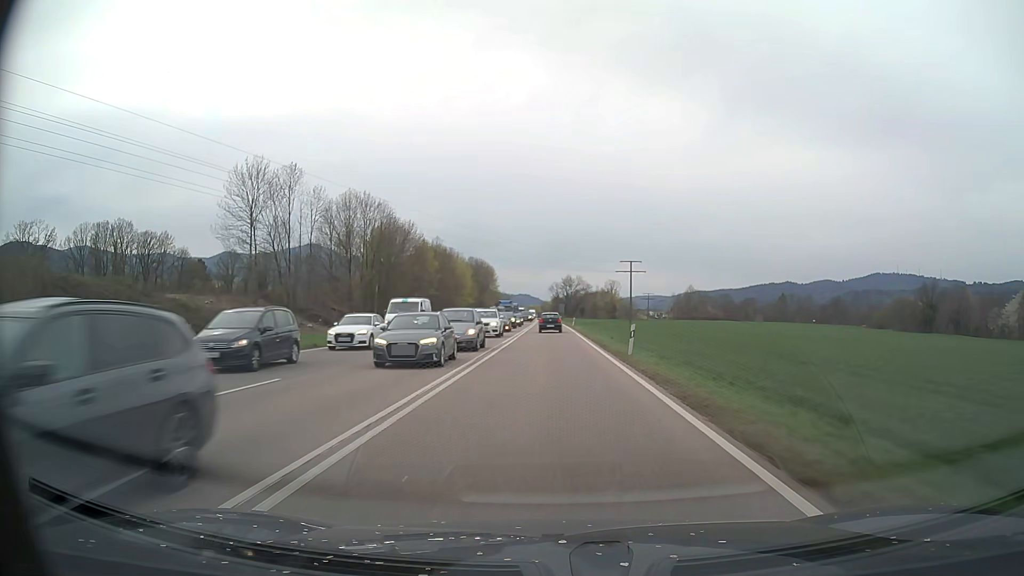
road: trunk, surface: asphalt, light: Day
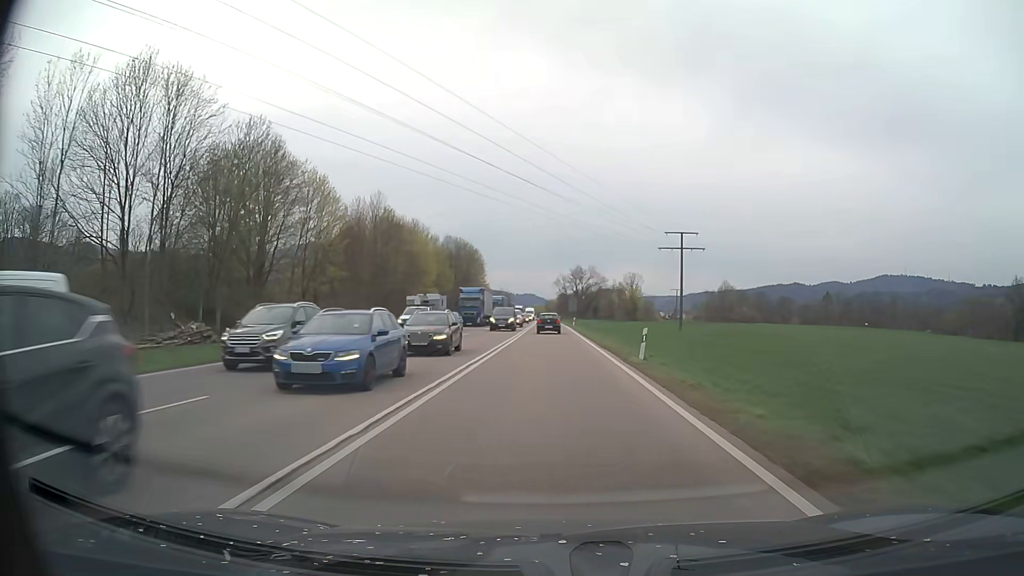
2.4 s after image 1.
(-0.2, +57.4) m; 0°
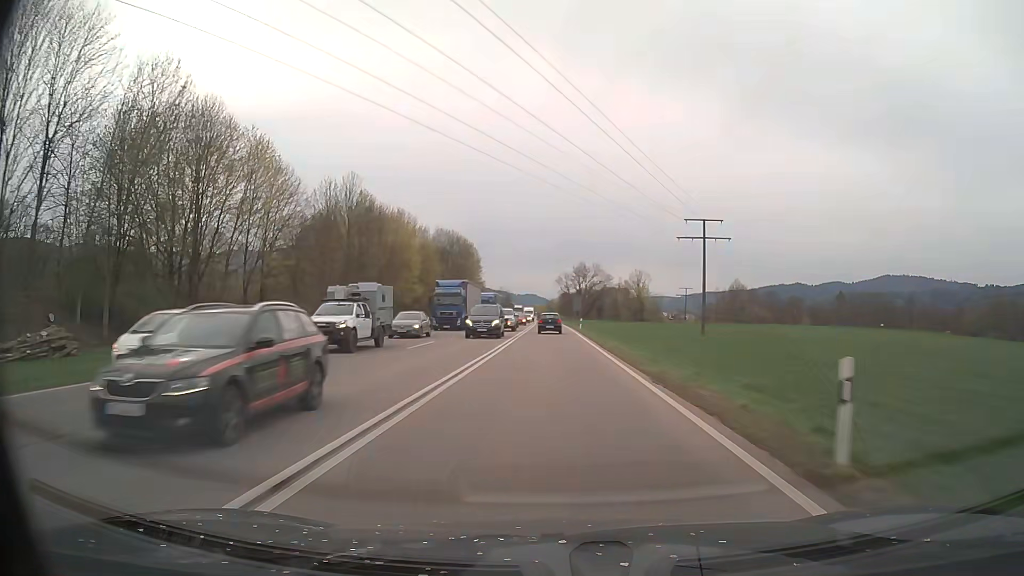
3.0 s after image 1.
(0.0, +14.3) m; 0°
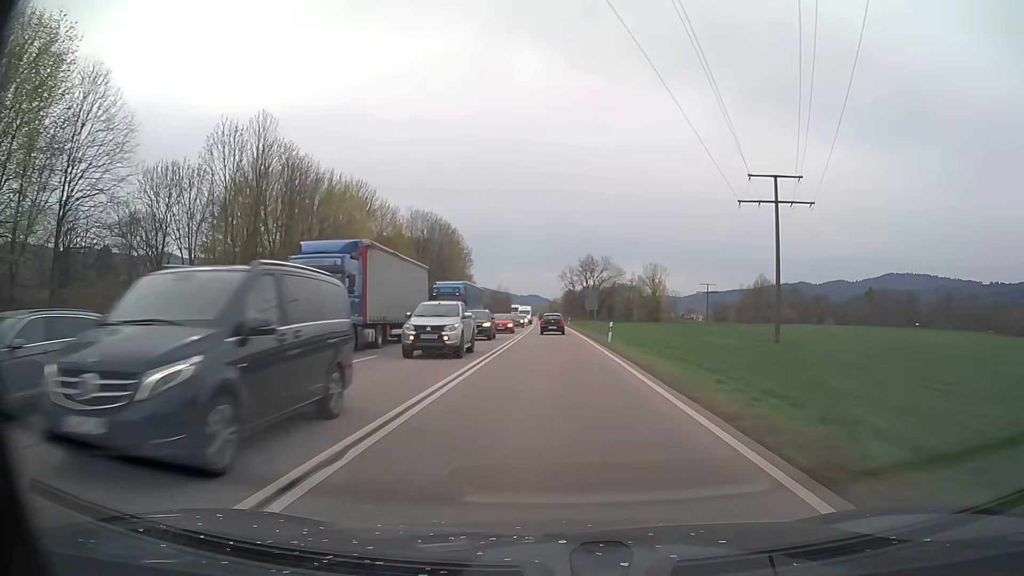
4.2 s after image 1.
(-0.1, +28.6) m; 0°
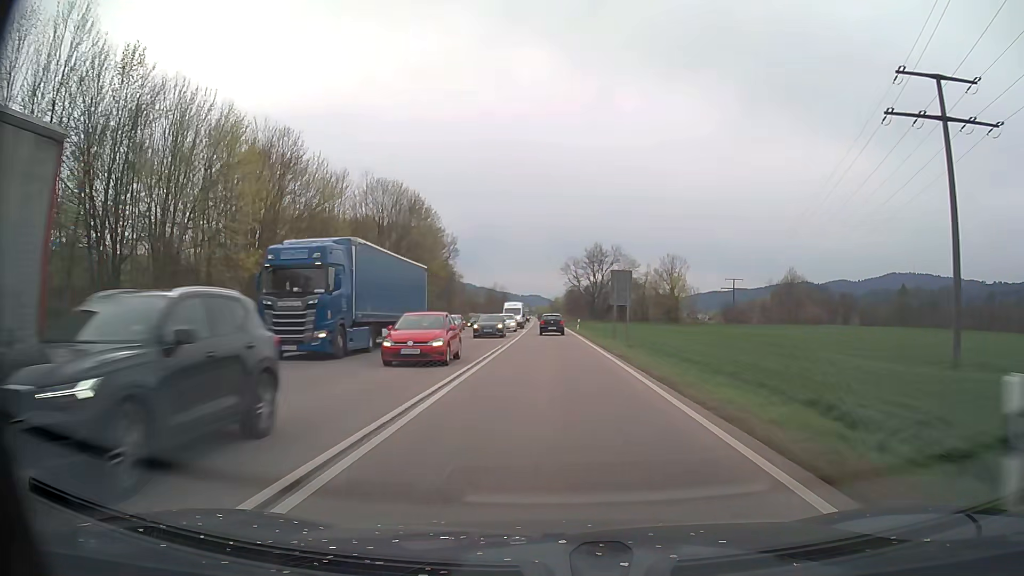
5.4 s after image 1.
(0.0, +28.6) m; 0°
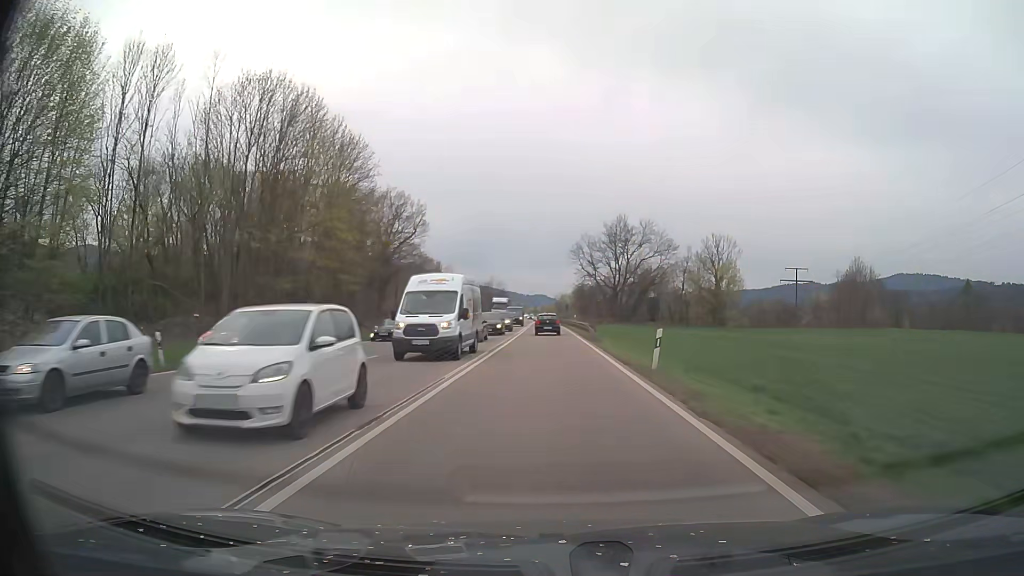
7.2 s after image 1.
(-0.1, +42.7) m; 0°
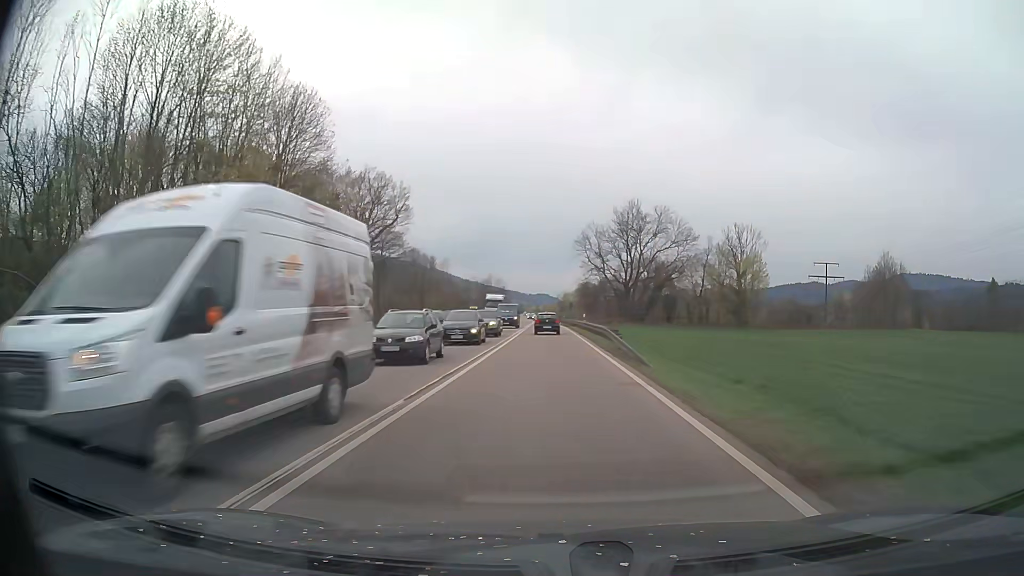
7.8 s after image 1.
(-0.1, +14.2) m; 0°
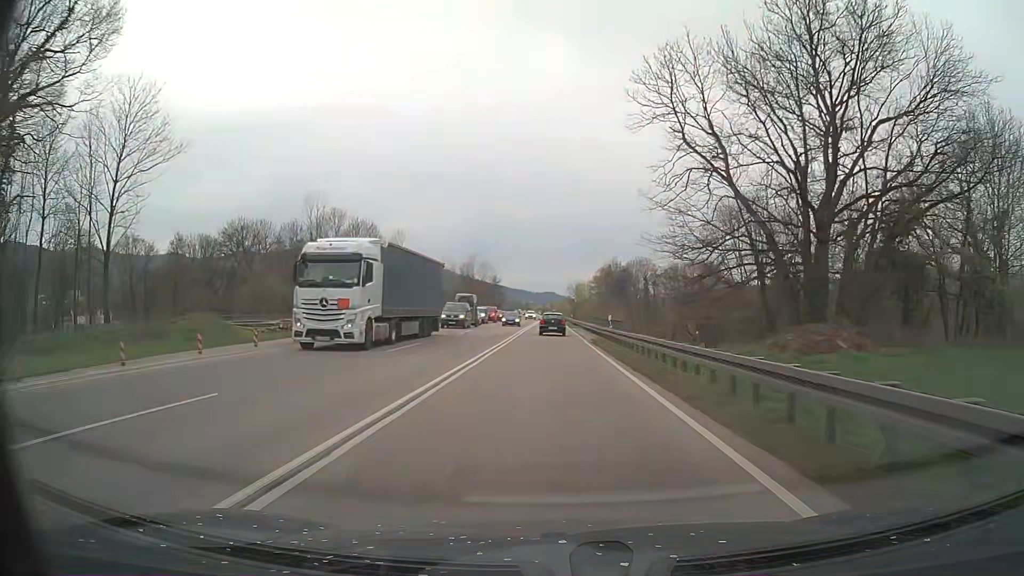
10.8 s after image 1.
(-0.5, +70.1) m; 0°
(0, +10) (0, +20) (0, +30) (0, +40) (0, +50) (0, +60) (0, +70) (0, +80) (0, +90) (0, +100) m
